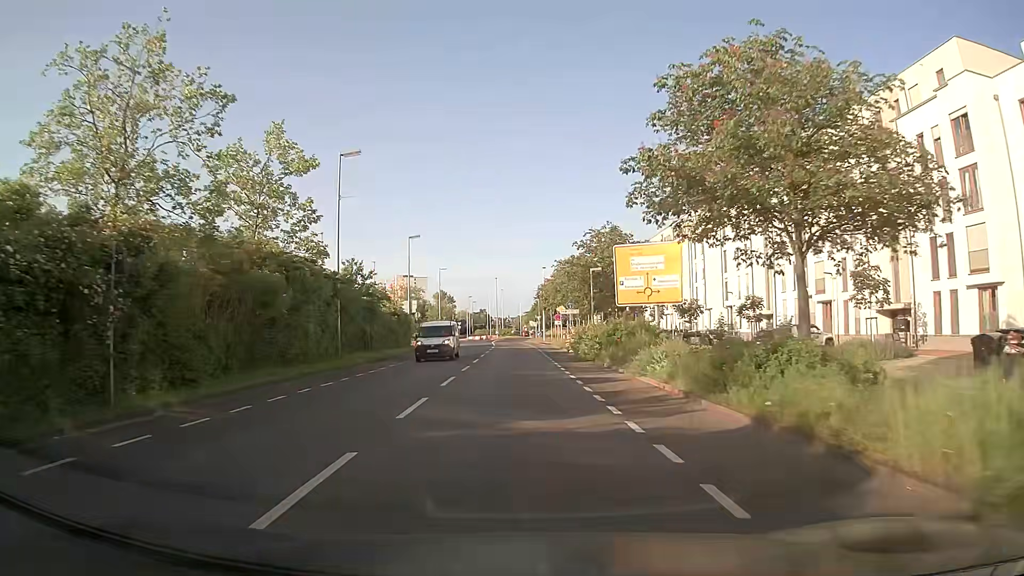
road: secondary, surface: asphalt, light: Day
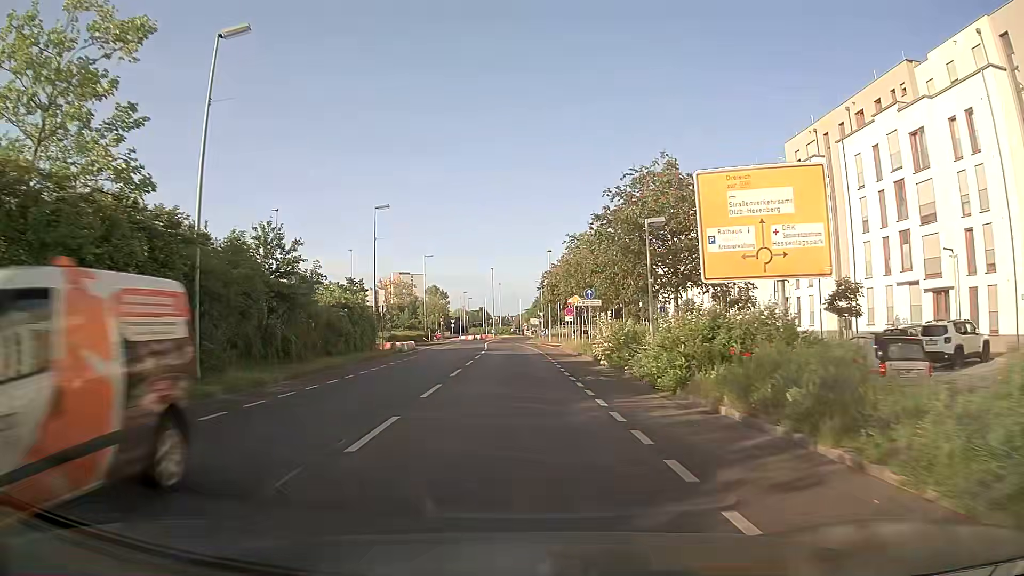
(0.0, +15.1) m; 0°
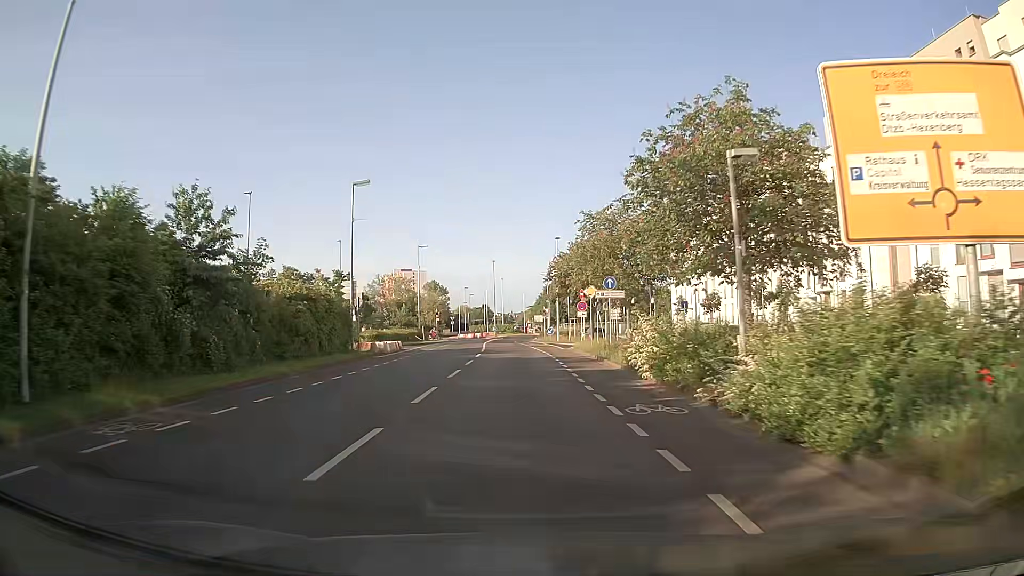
(0.0, +7.6) m; 0°
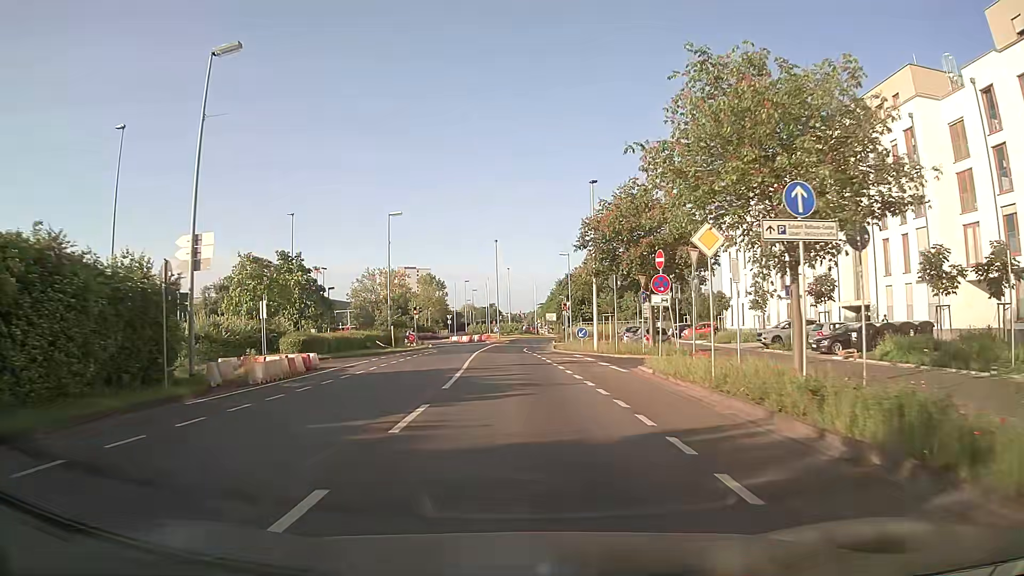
(-0.2, +21.4) m; -1°
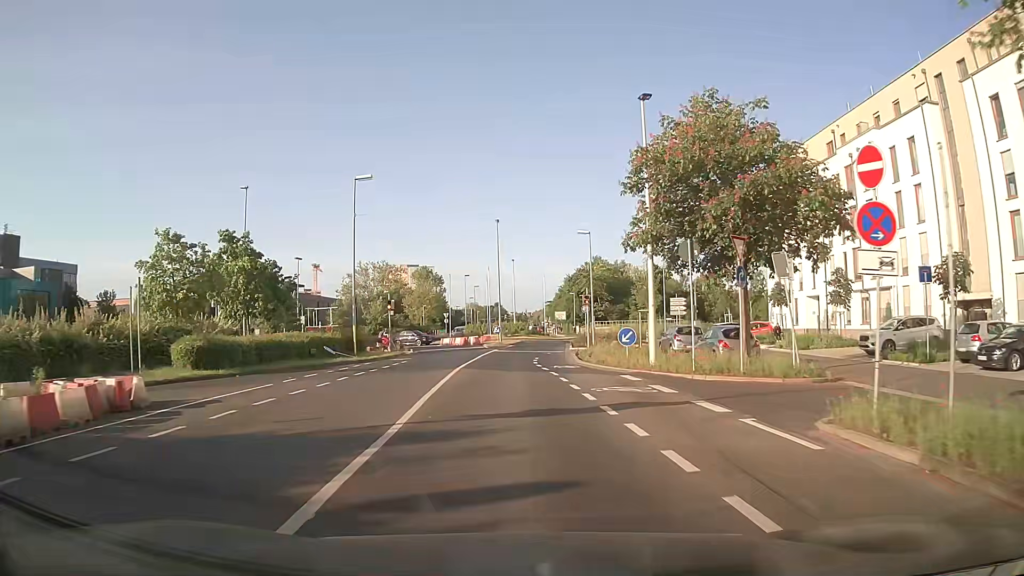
(0.0, +12.9) m; -1°
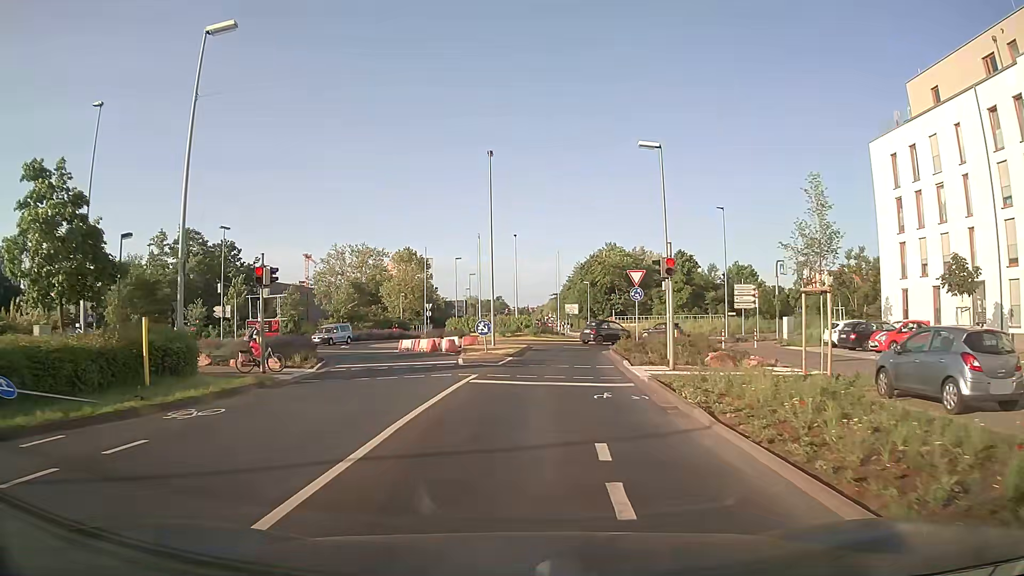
(0.0, +21.2) m; 0°
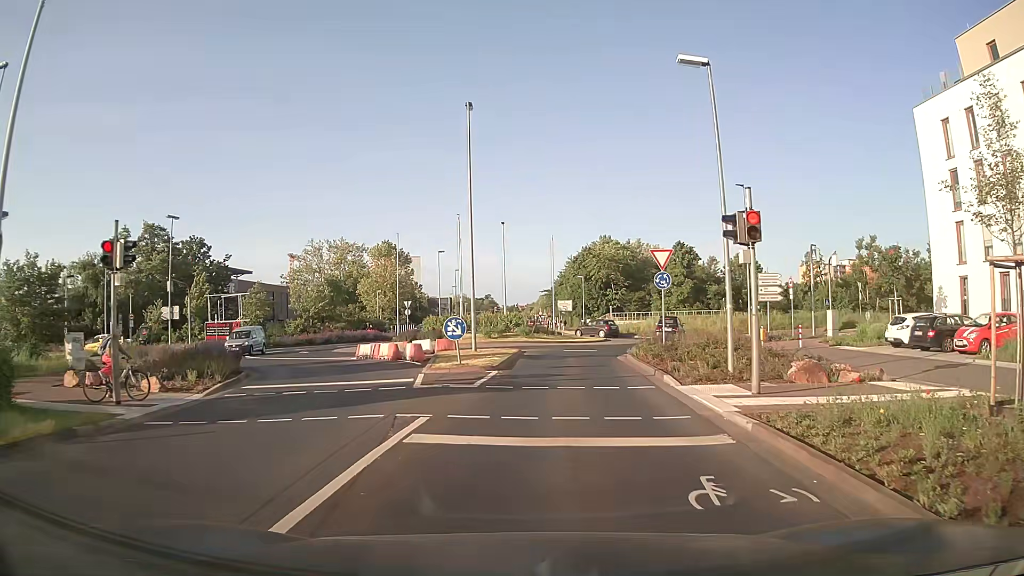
(+0.1, +7.4) m; +2°
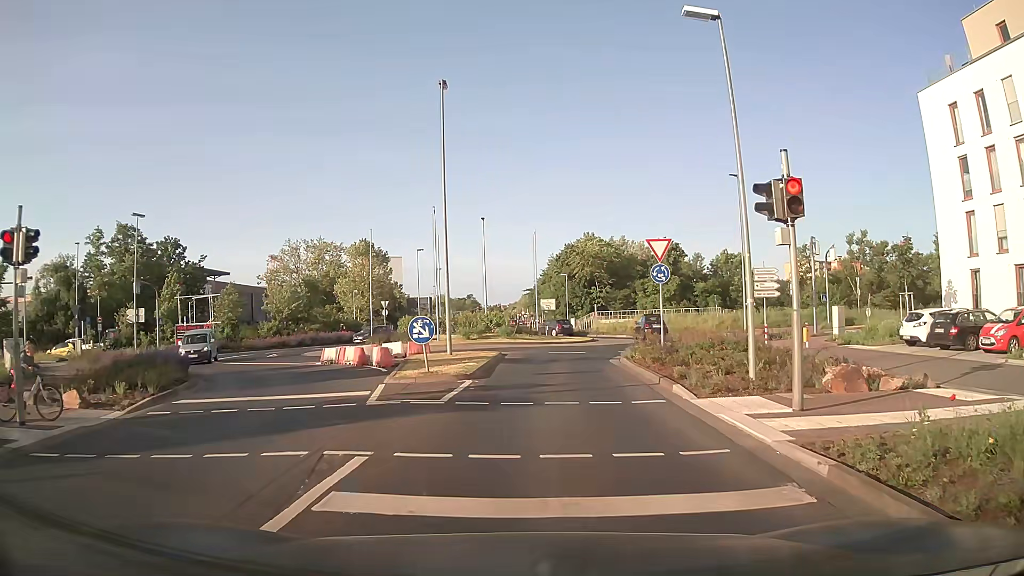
(0.0, +2.5) m; +1°
(0, +10) (+1, +20) (+3, +30) (+7, +39) (+7, +48) (+3, +57) (+1, +67) (0, +77) (0, +87) (0, +97) m
